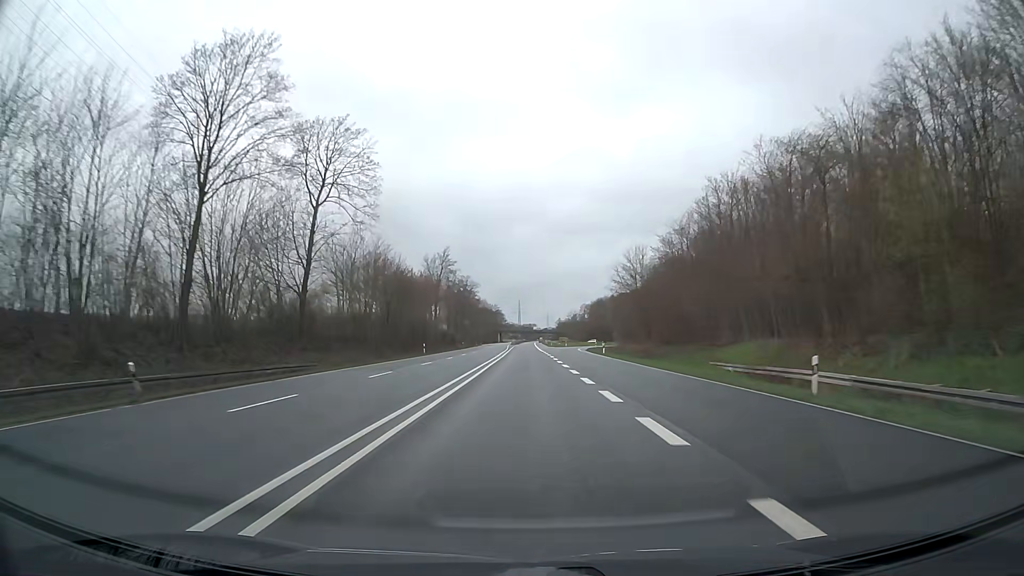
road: trunk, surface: asphalt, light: Day
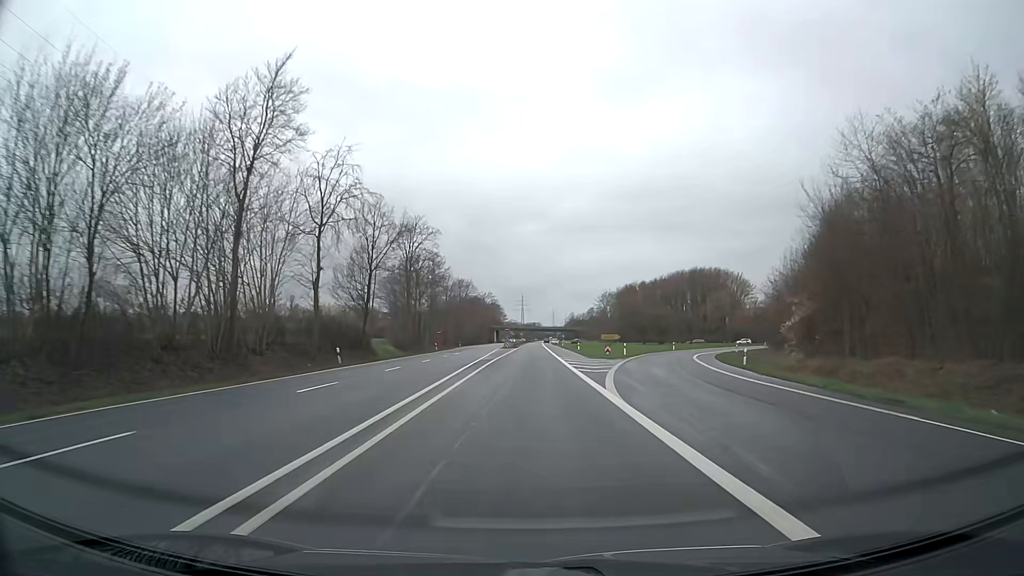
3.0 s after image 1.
(-0.4, +78.9) m; 0°
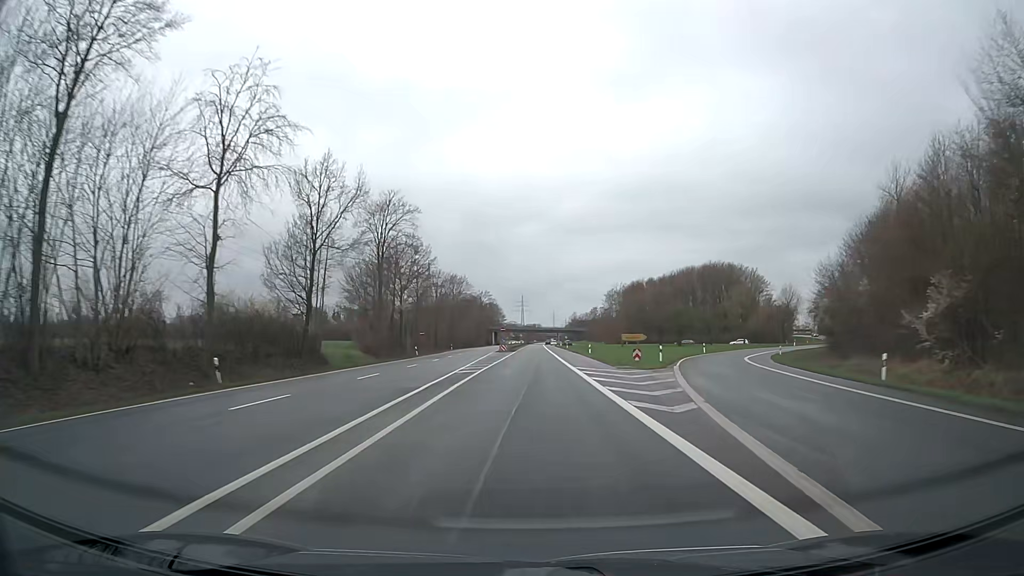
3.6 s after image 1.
(0.0, +15.8) m; 0°
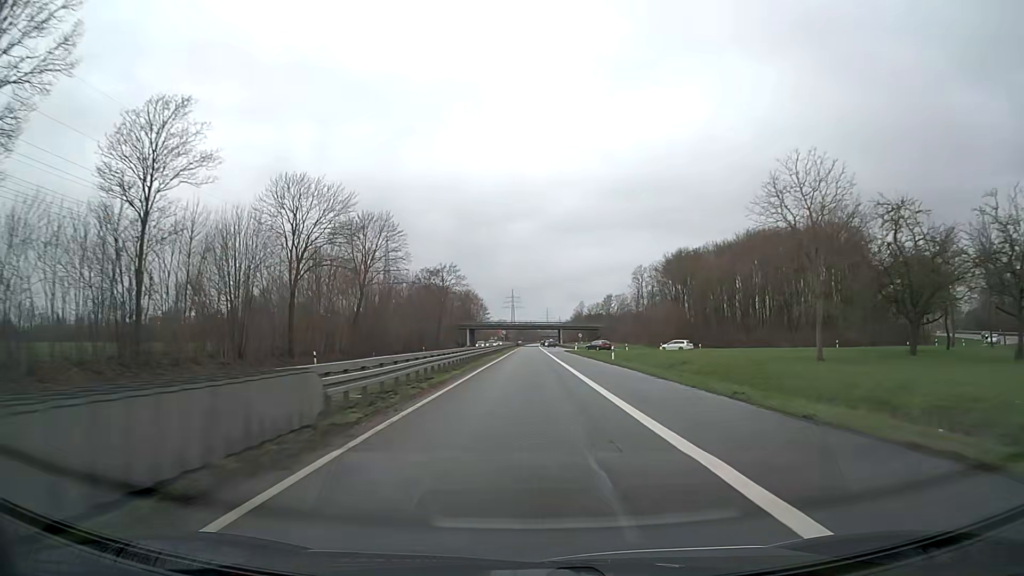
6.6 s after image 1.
(+0.6, +78.9) m; +1°
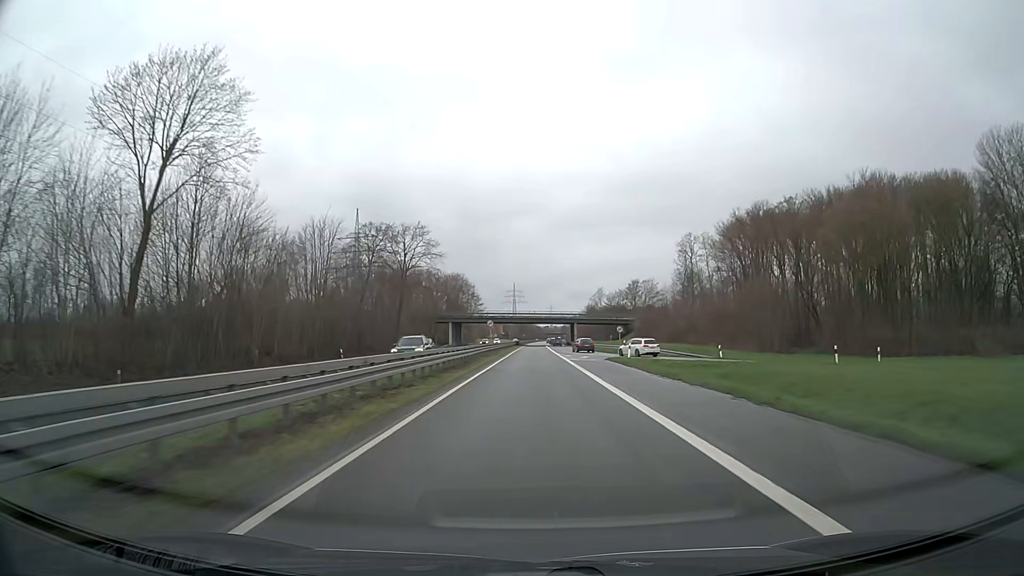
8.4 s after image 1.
(-0.1, +47.4) m; 0°
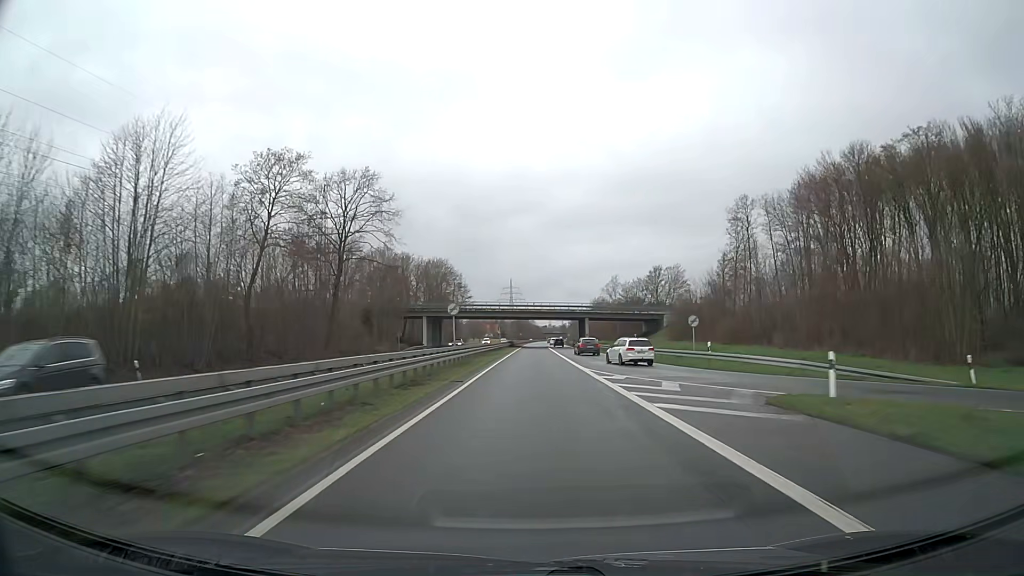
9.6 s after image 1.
(0.0, +31.6) m; 0°
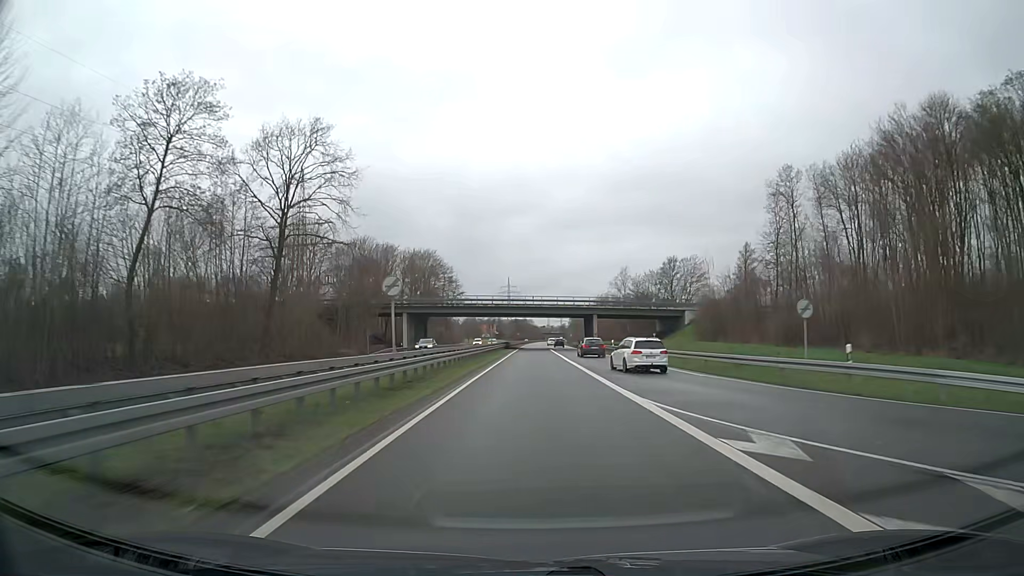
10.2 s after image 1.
(0.0, +15.8) m; 0°
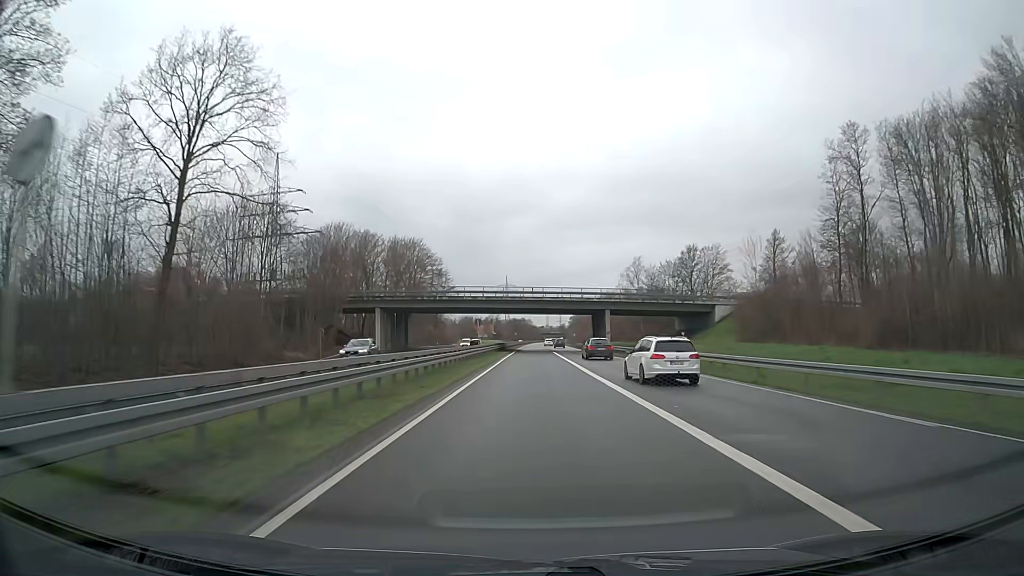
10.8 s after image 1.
(0.0, +15.8) m; 0°
(0, +10) (0, +20) (0, +30) (0, +40) (0, +50) (0, +60) (0, +70) (0, +80) (0, +90) (+1, +100) m
